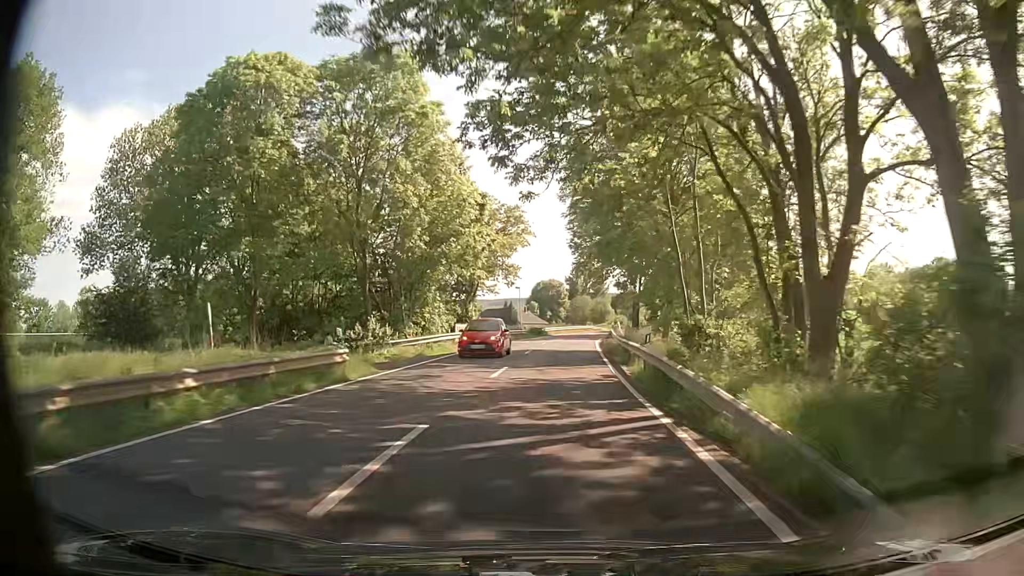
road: secondary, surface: asphalt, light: Day
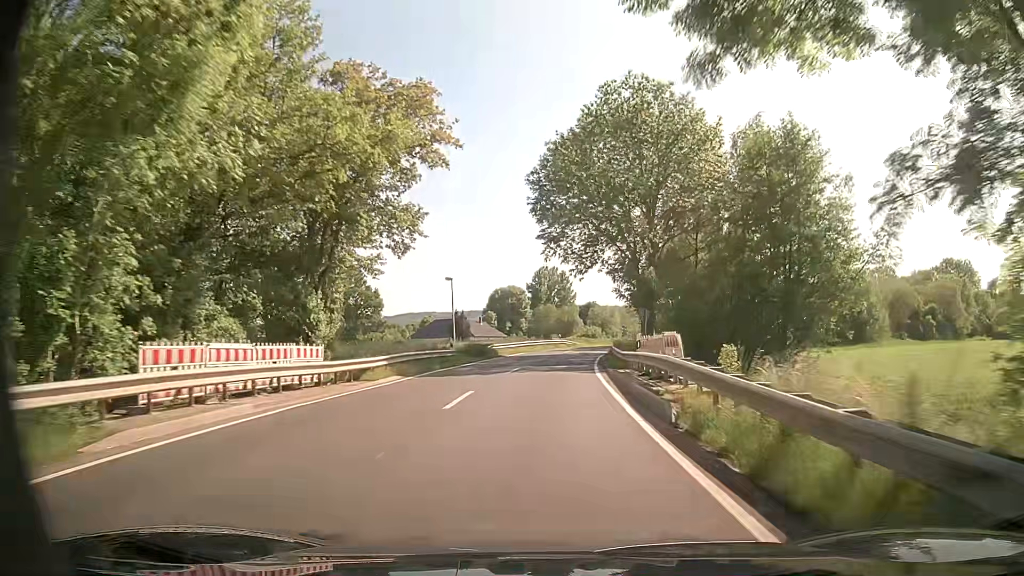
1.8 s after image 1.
(+1.0, +28.3) m; +4°
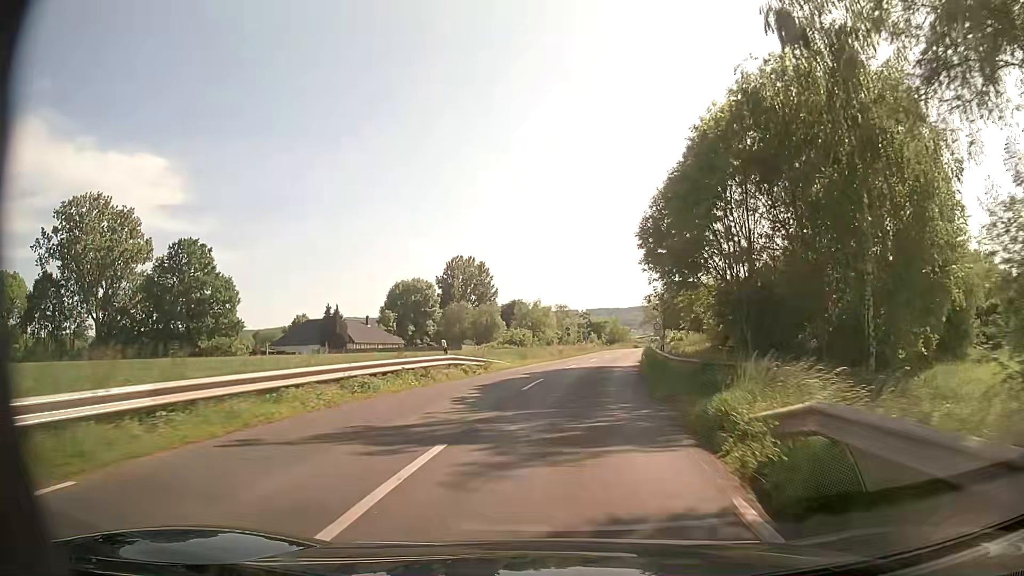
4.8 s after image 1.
(+1.7, +44.2) m; +6°
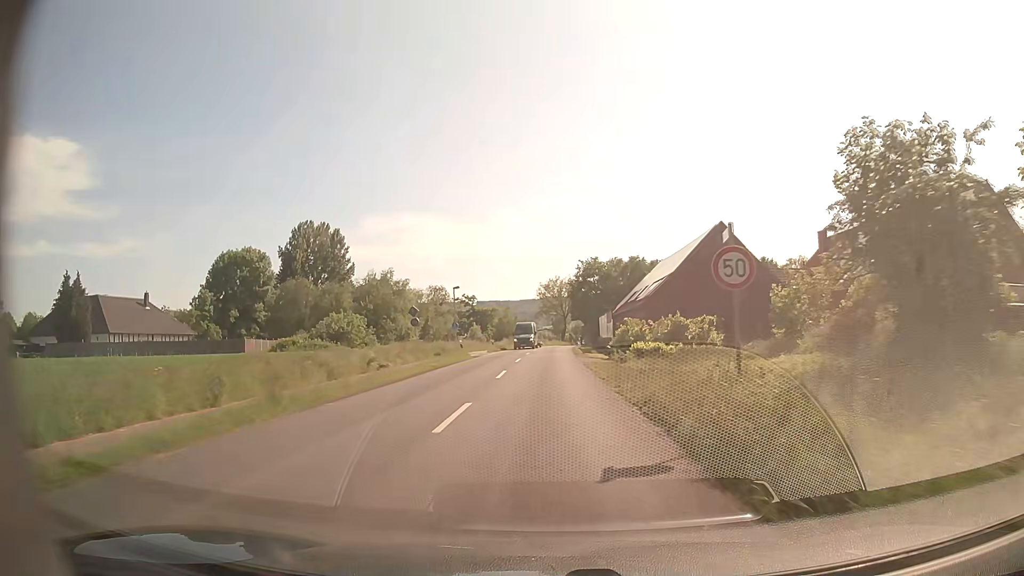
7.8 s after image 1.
(+4.6, +42.1) m; +10°
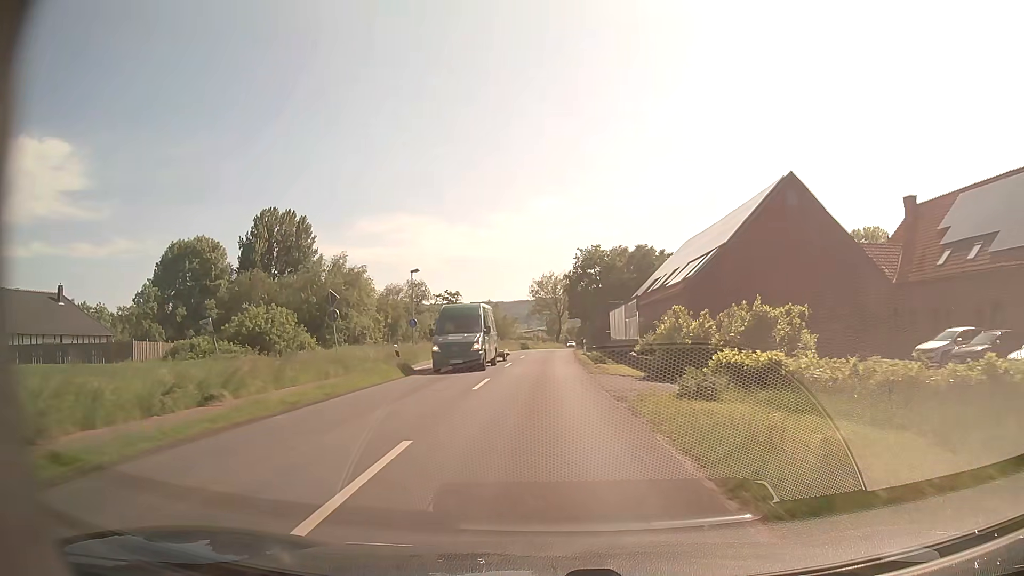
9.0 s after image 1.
(+0.1, +16.8) m; +1°
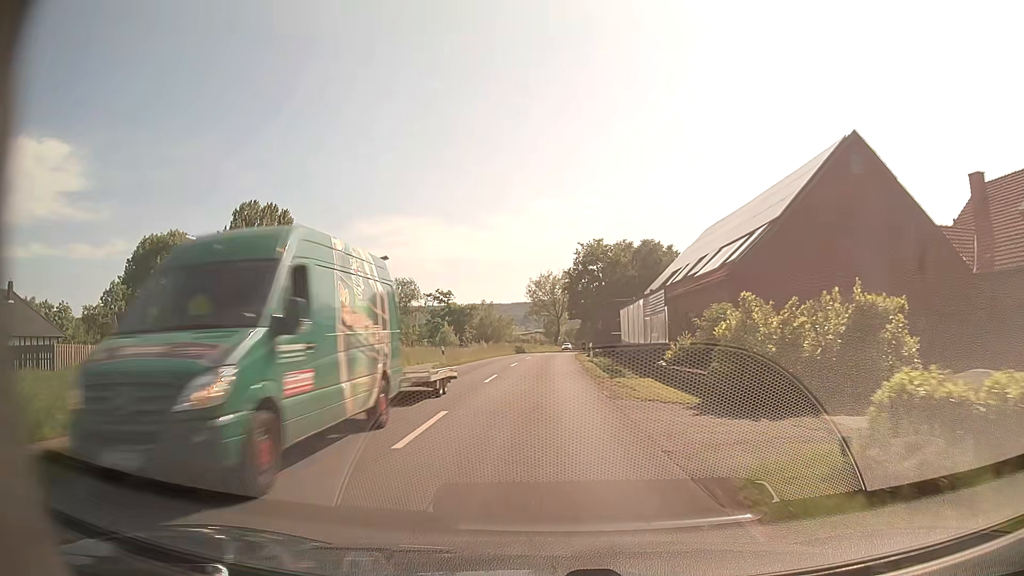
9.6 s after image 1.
(0.0, +8.4) m; 0°
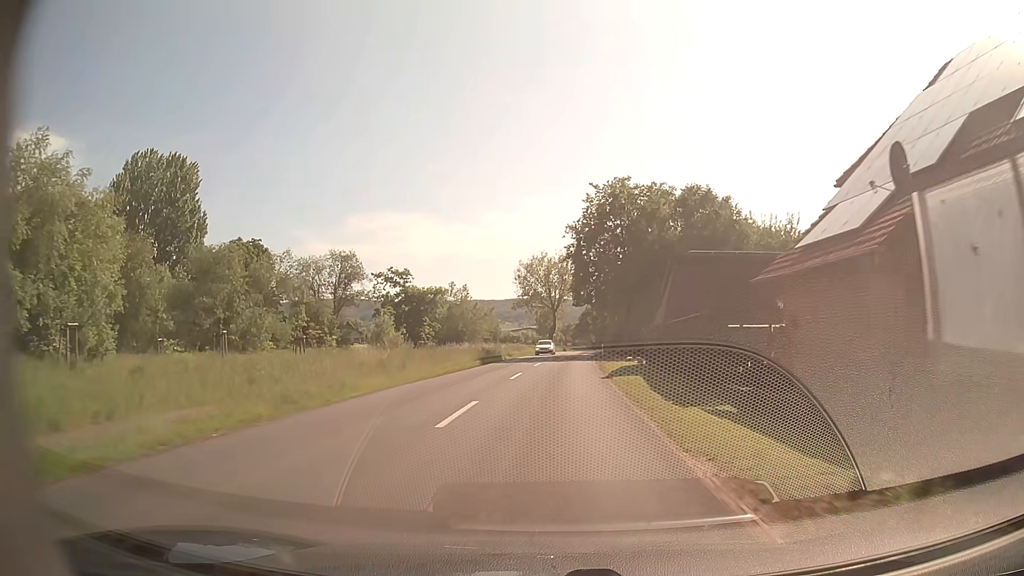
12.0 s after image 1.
(+0.1, +34.0) m; 0°
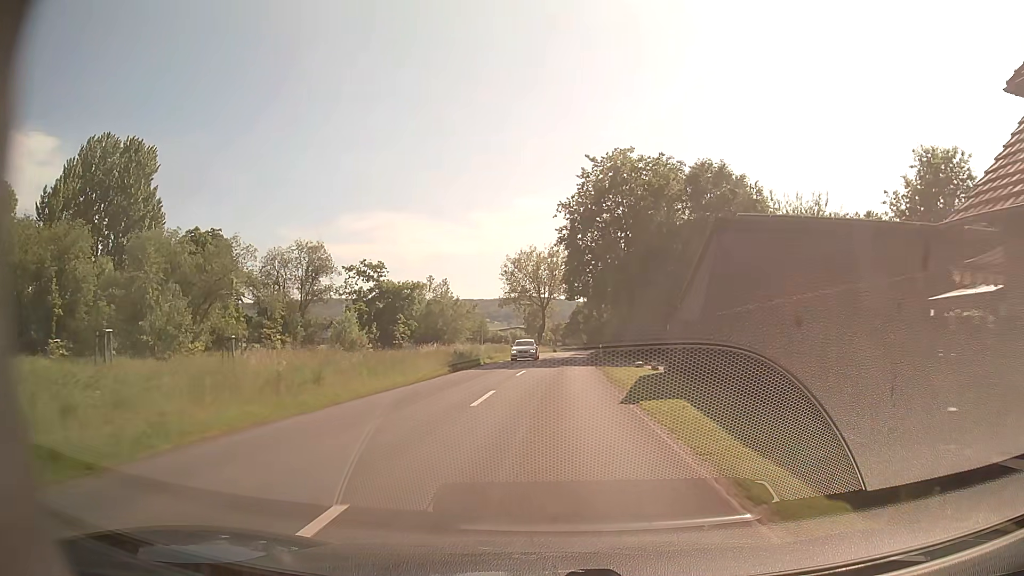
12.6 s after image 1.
(+0.1, +8.7) m; +1°
(0, +10) (+1, +20) (+1, +30) (+2, +40) (+2, +50) (+3, +60) (+3, +70) (+4, +80) (+5, +90) (+6, +100) m
